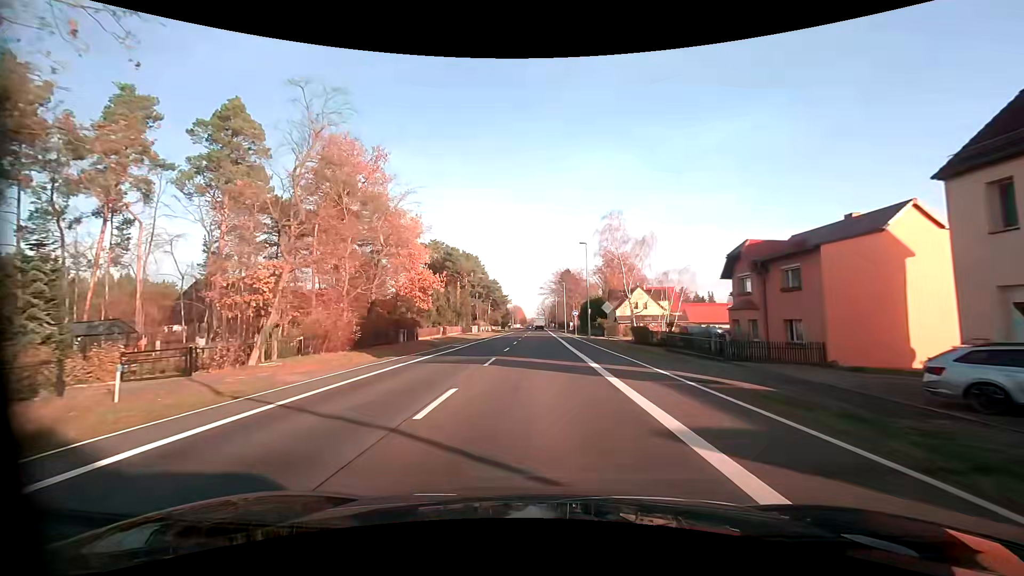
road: primary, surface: asphalt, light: Day
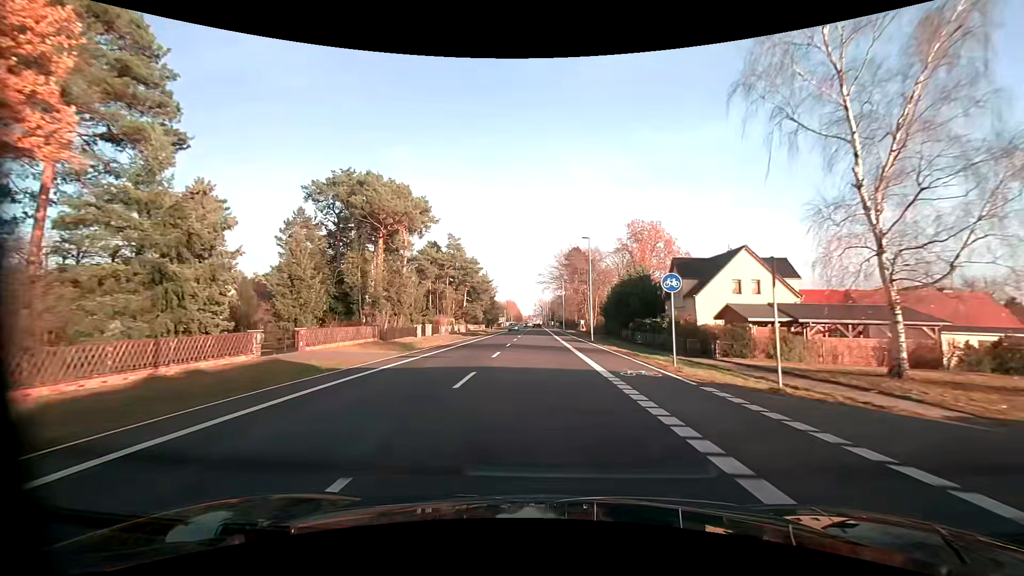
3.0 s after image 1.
(0.0, +42.1) m; 0°
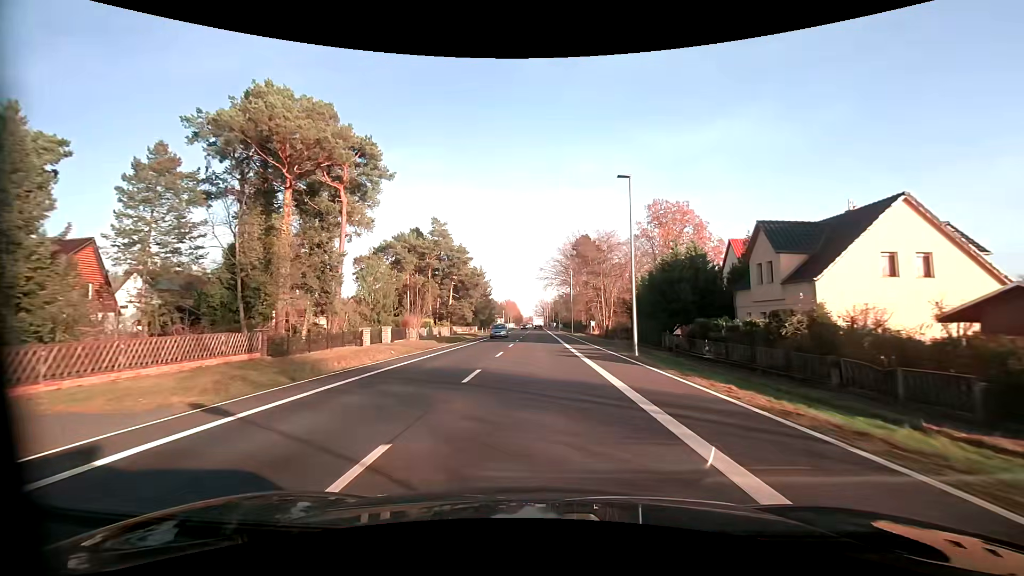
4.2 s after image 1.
(0.0, +16.9) m; 0°
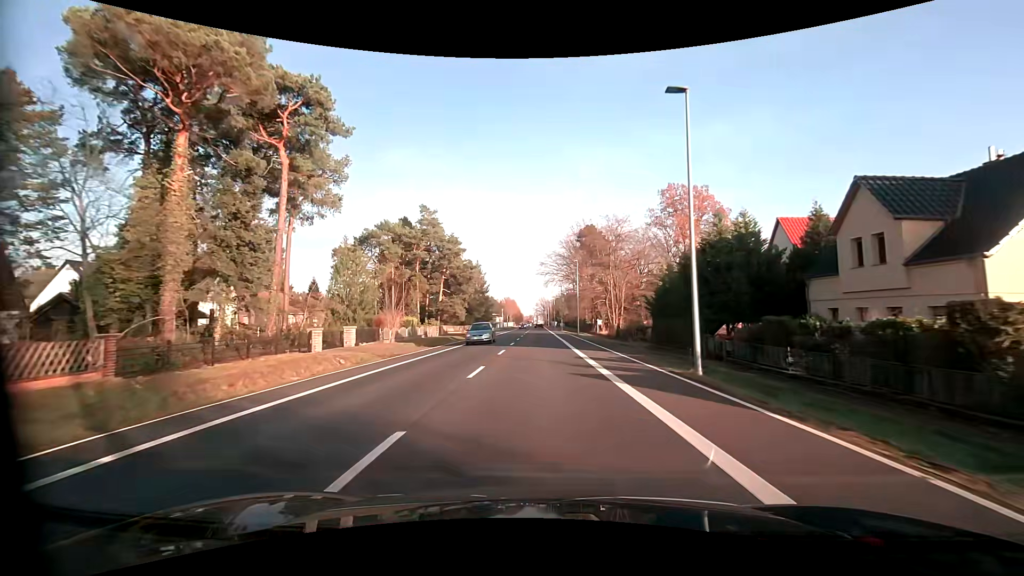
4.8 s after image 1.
(0.0, +8.5) m; 0°
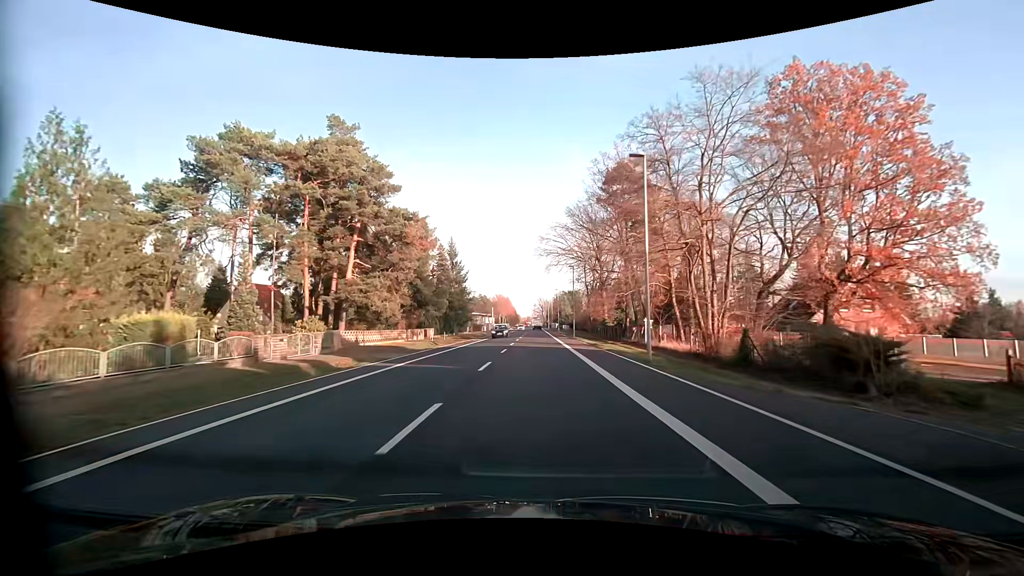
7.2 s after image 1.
(+0.1, +34.1) m; 0°
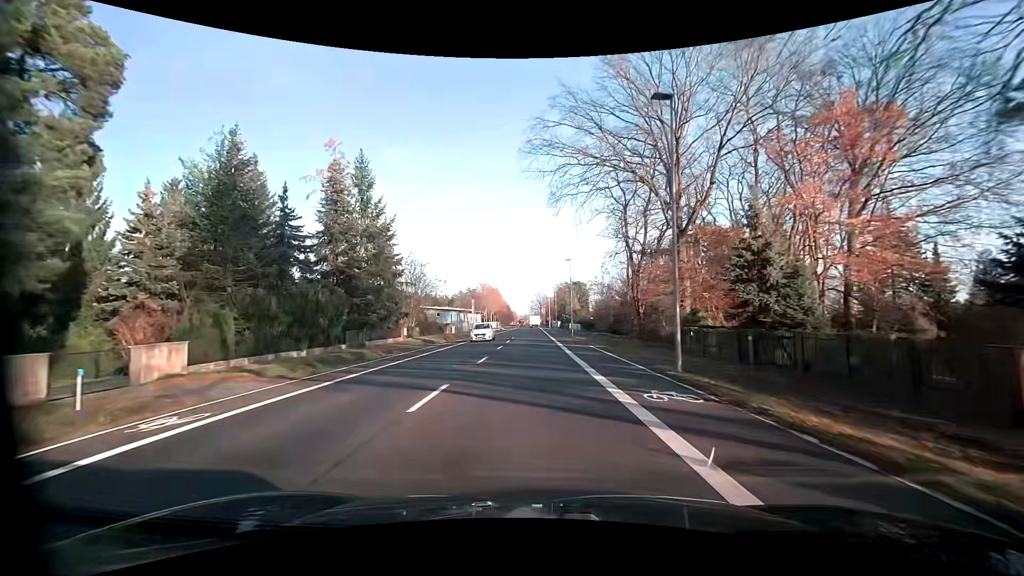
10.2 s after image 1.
(0.0, +43.0) m; 0°
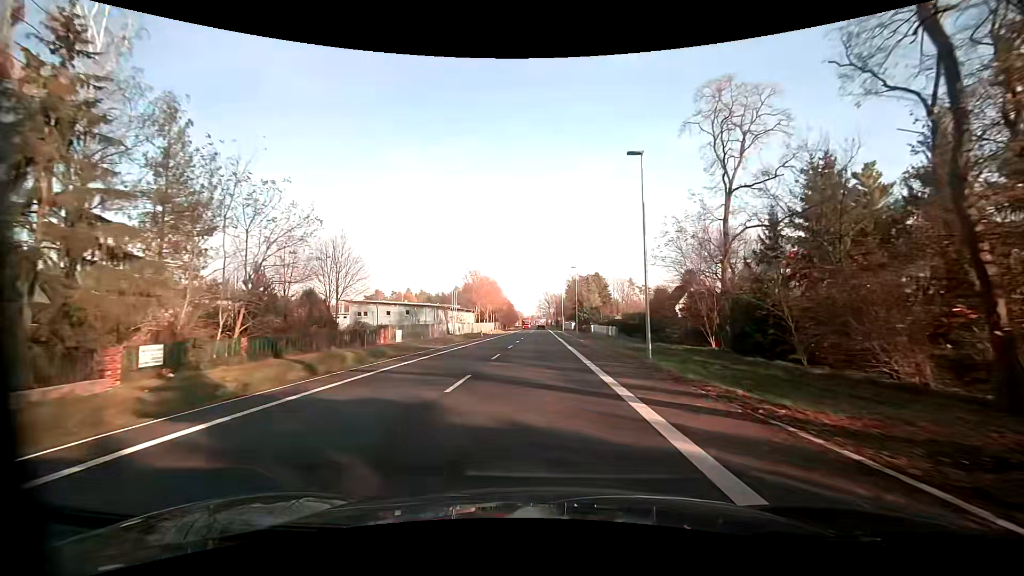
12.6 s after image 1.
(0.0, +34.1) m; -1°
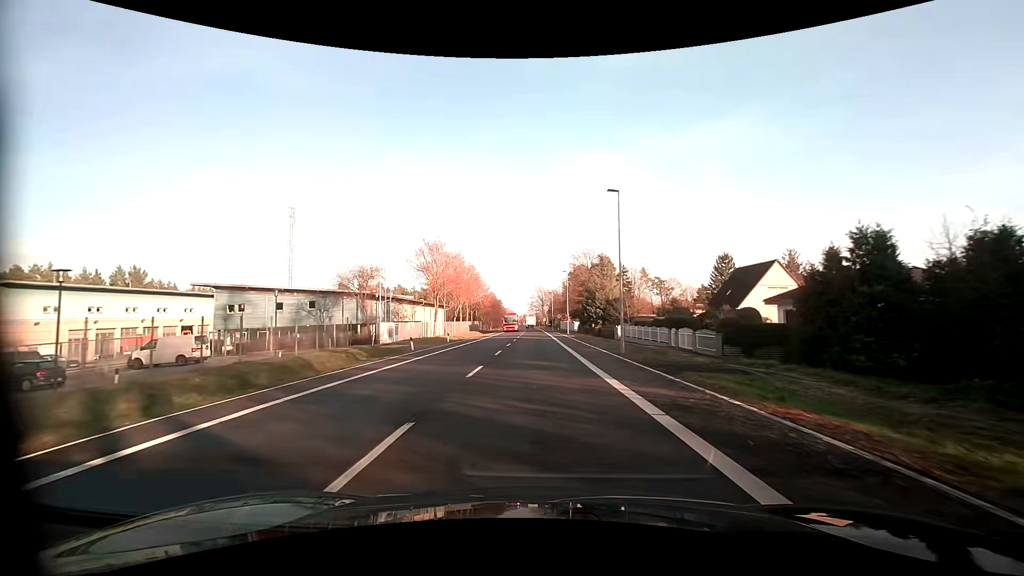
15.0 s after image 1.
(+0.1, +33.6) m; +1°
(0, +10) (0, +20) (0, +30) (0, +40) (0, +50) (0, +60) (0, +70) (0, +80) (0, +90) (-1, +100) m
